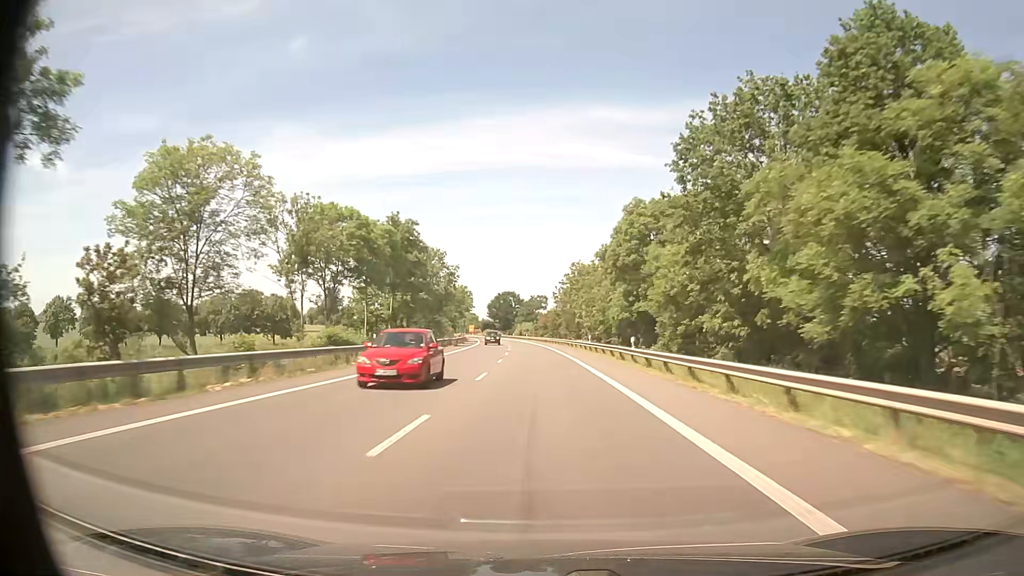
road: primary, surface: asphalt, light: Day
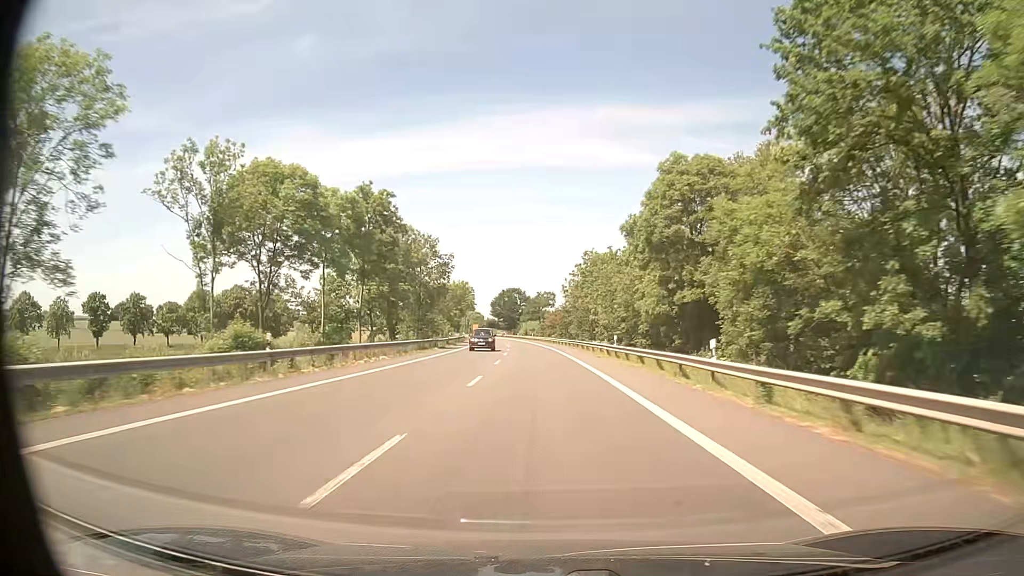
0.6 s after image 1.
(-0.1, +14.5) m; -1°
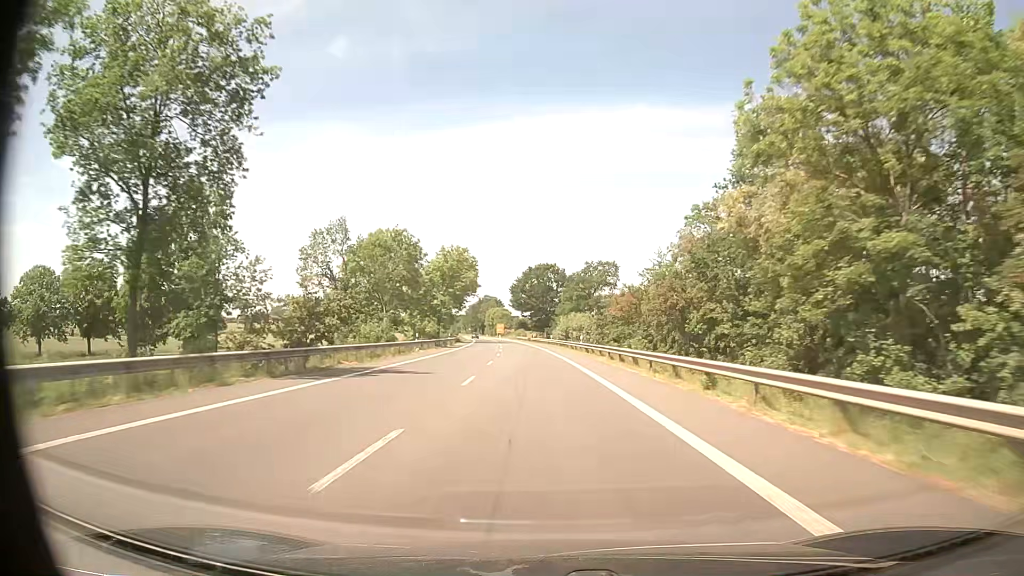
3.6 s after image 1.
(-2.0, +72.5) m; -3°
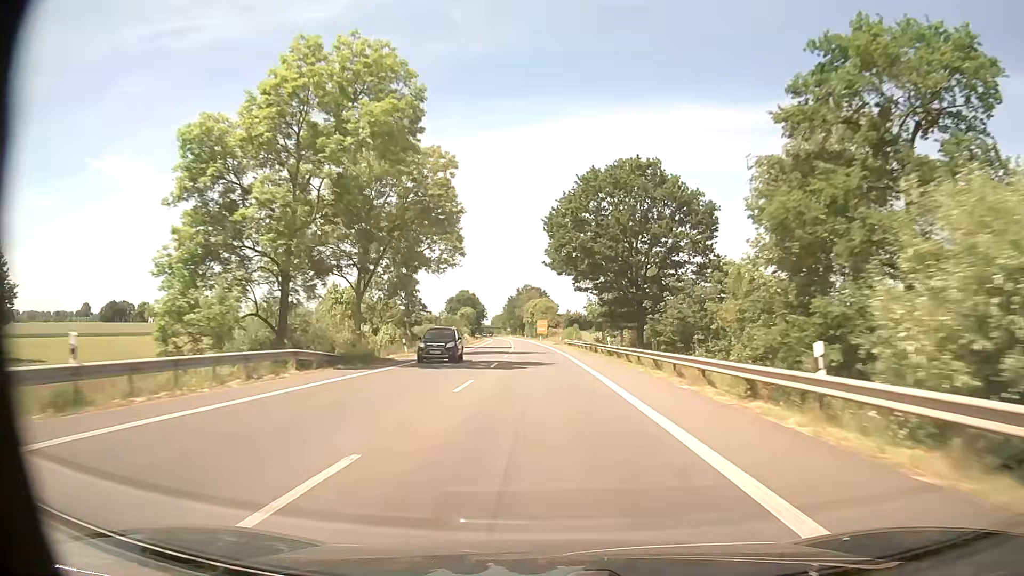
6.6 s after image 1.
(-3.1, +75.1) m; -4°
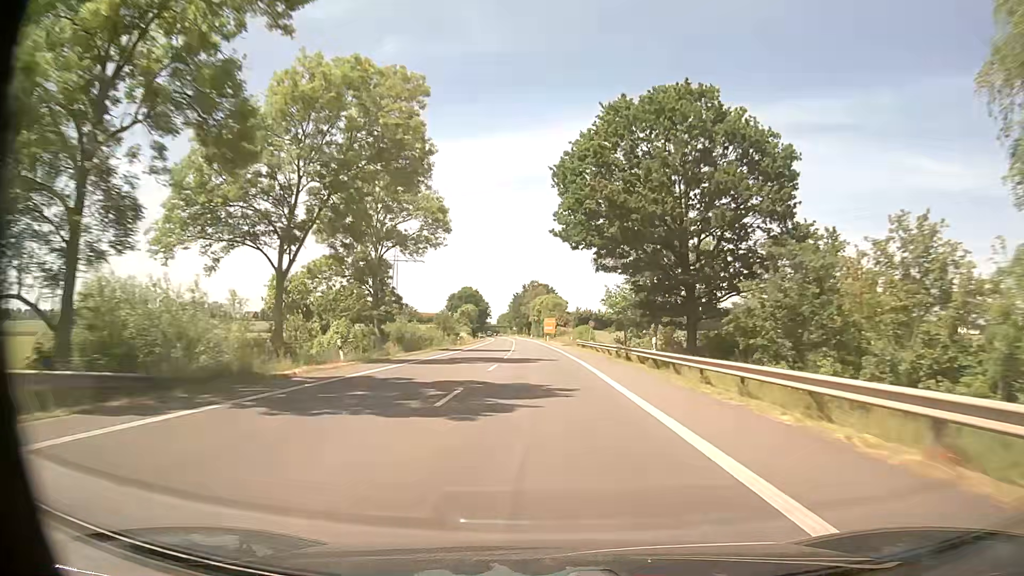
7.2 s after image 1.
(-0.1, +15.4) m; -1°
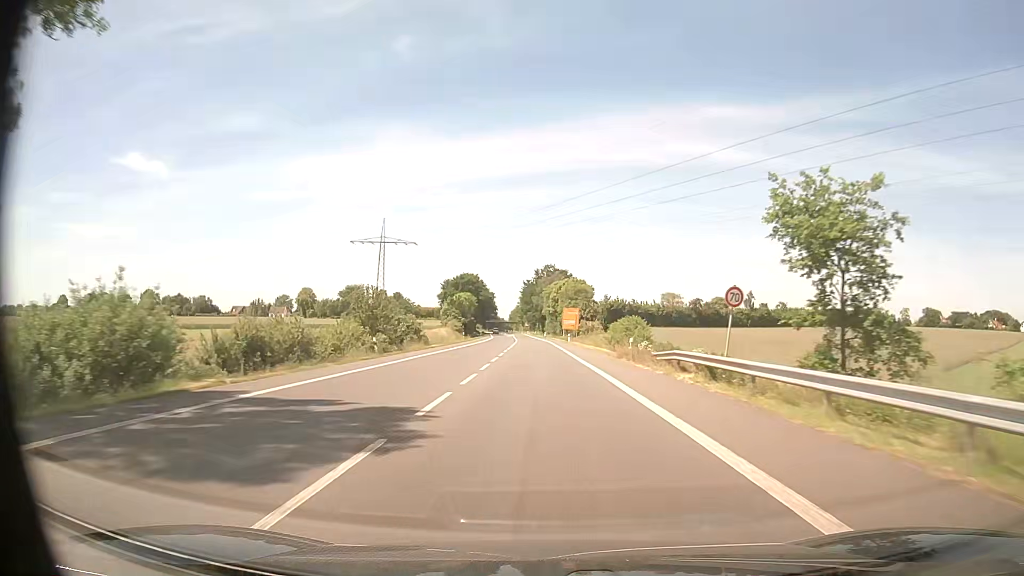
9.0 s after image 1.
(-0.6, +44.5) m; -1°
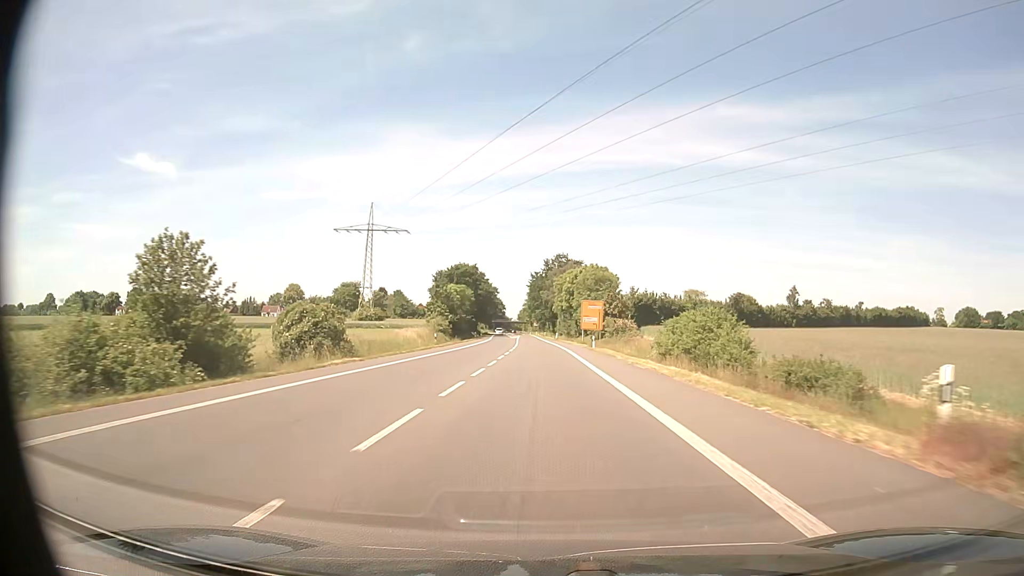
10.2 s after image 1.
(-0.3, +27.5) m; -1°
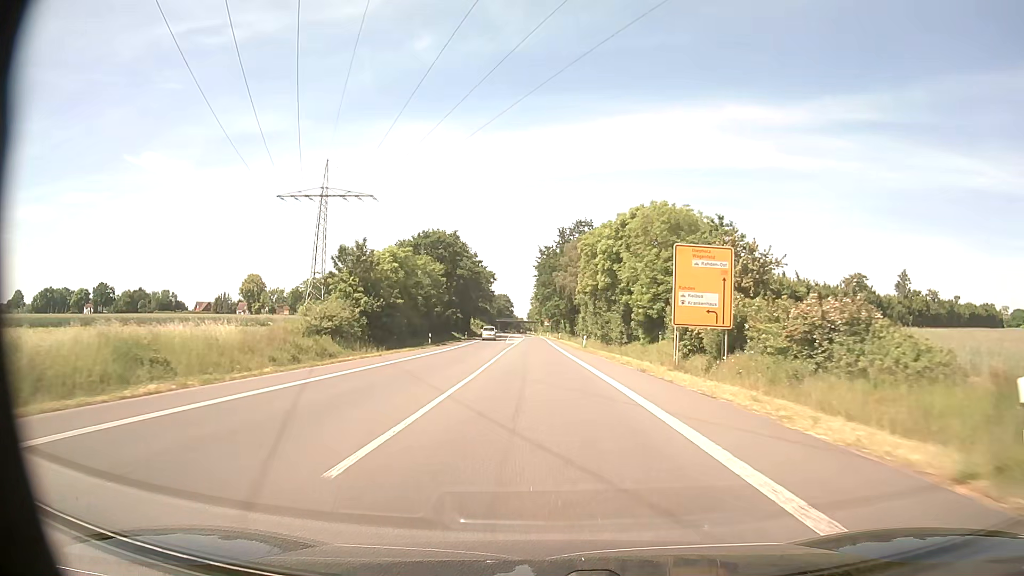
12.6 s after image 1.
(-0.4, +50.0) m; -1°
(0, +10) (0, +20) (0, +30) (0, +40) (-1, +50) (-1, +60) (-1, +70) (-1, +80) (-1, +90) (-2, +100) m
